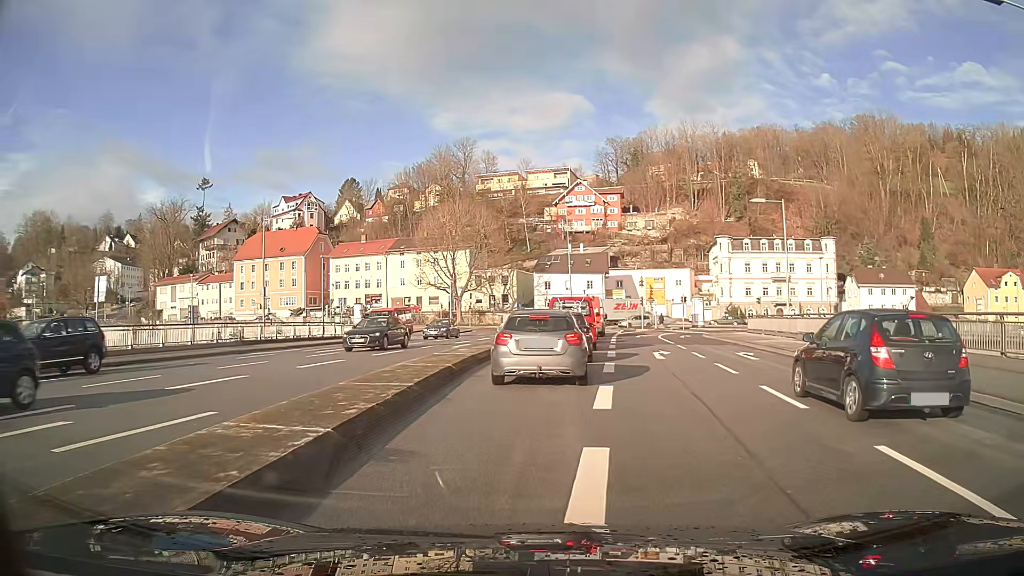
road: primary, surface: asphalt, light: Day
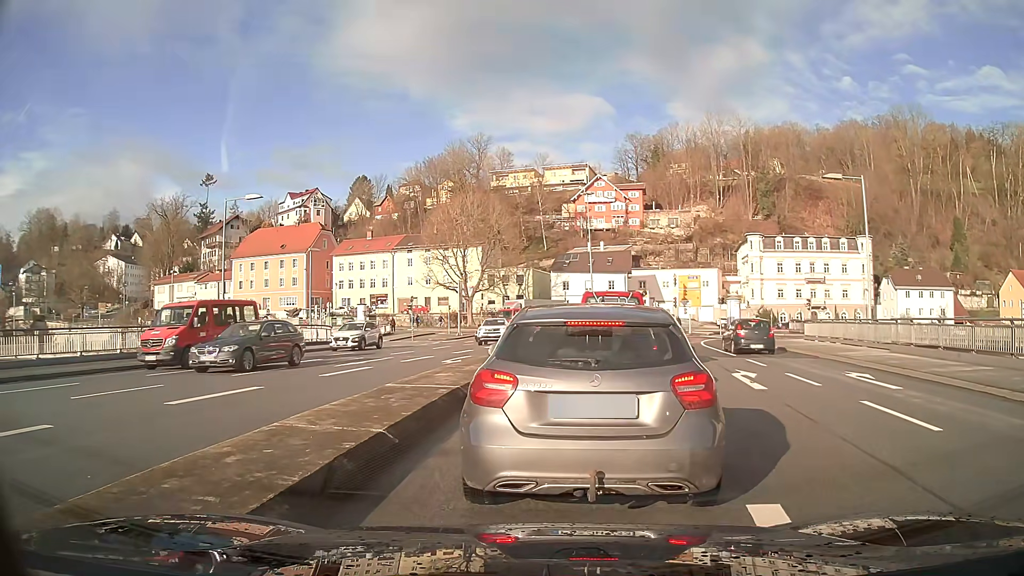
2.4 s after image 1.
(-0.1, +7.5) m; -1°
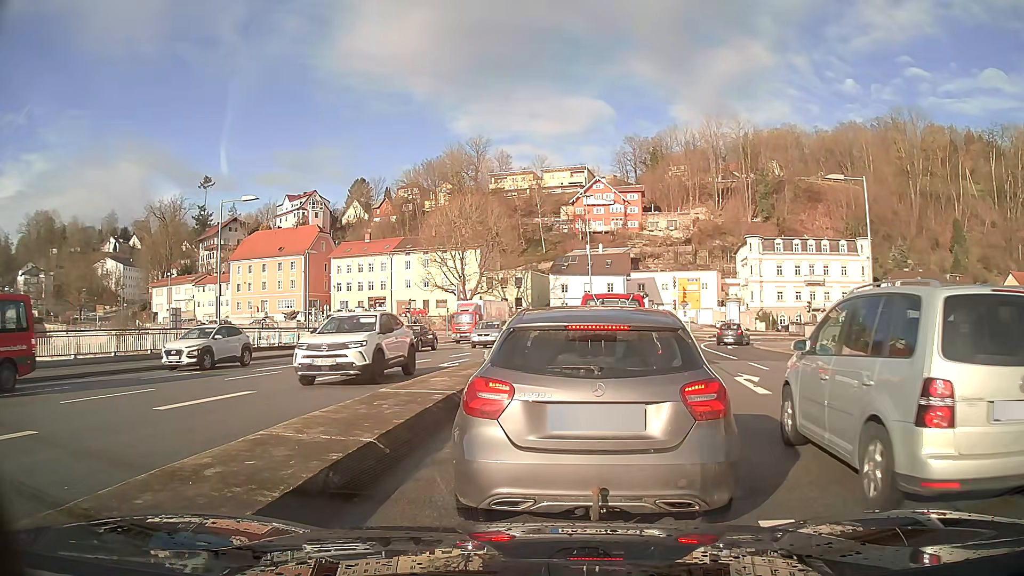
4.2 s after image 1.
(0.0, +0.4) m; 0°
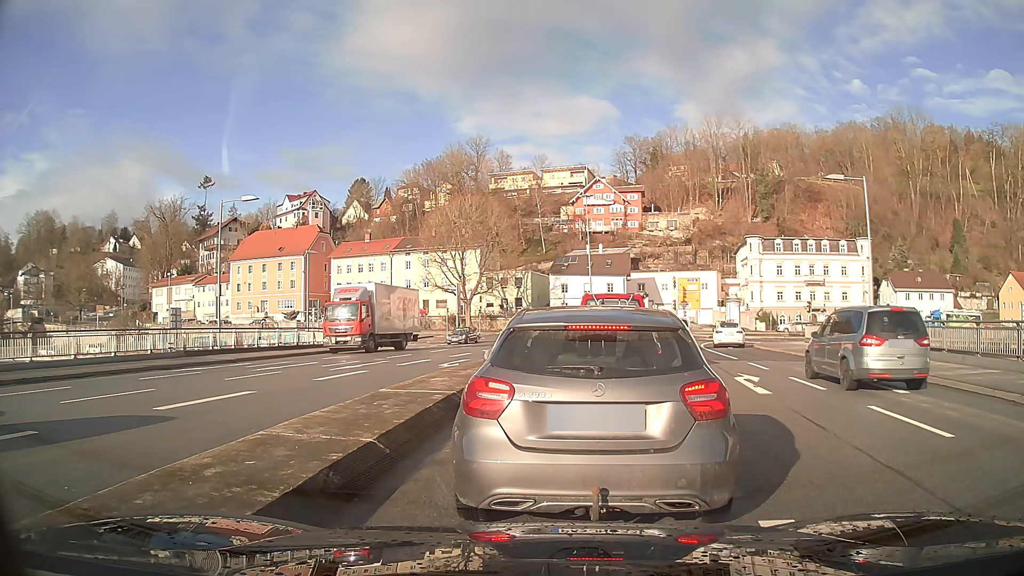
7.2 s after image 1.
(0.0, 0.0) m; 0°
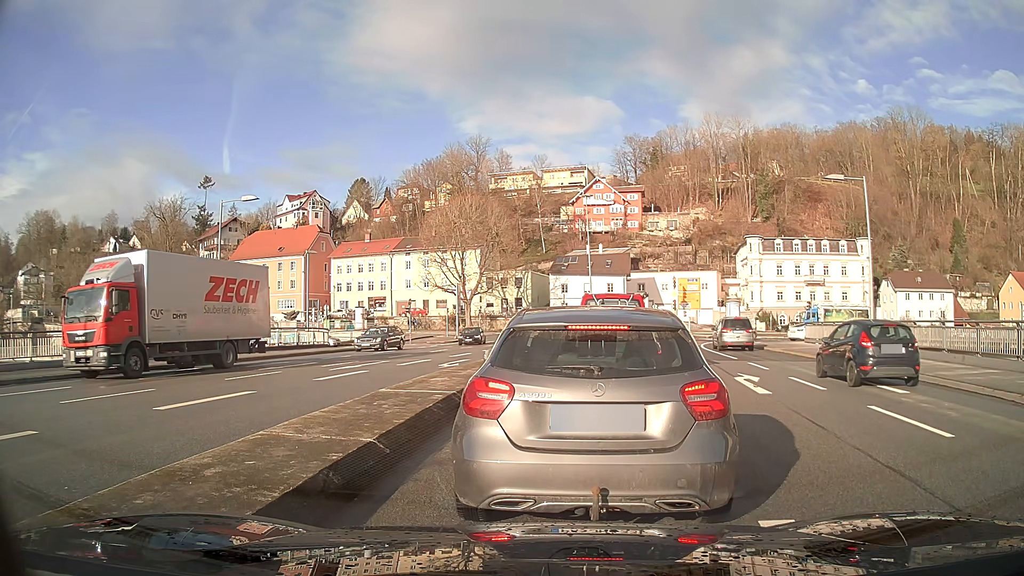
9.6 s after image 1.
(0.0, 0.0) m; 0°
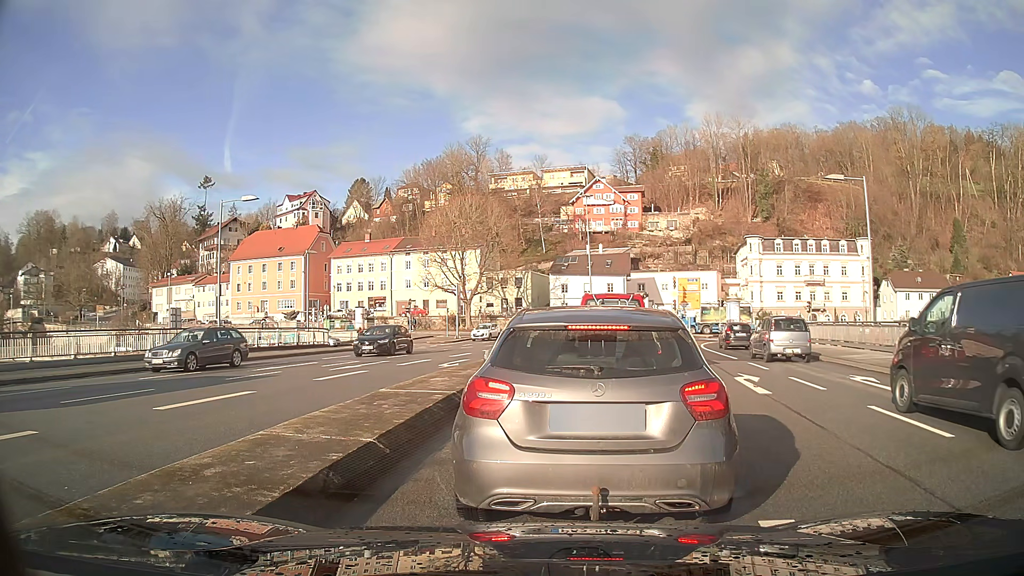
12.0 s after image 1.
(0.0, 0.0) m; 0°
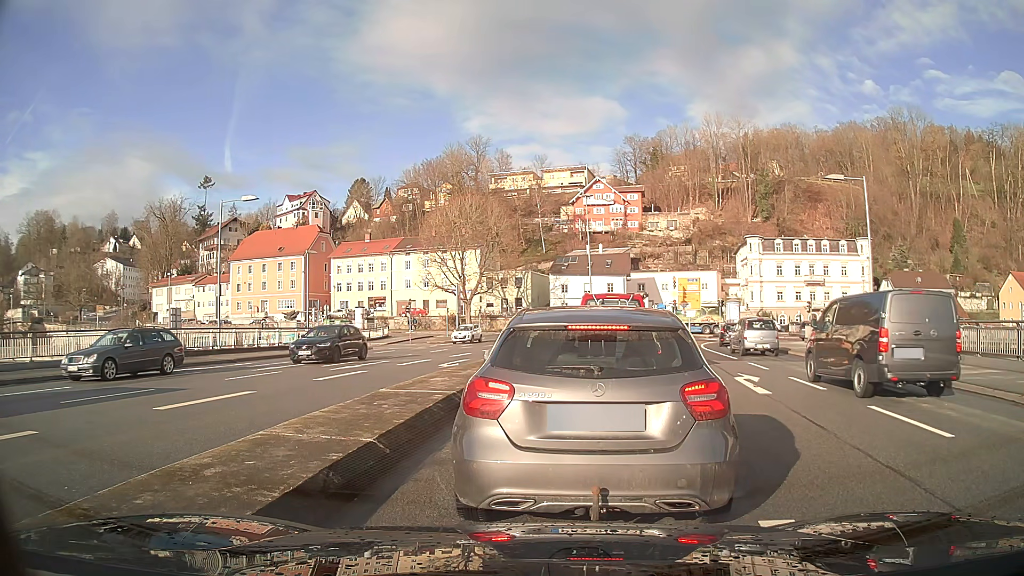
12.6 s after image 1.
(0.0, 0.0) m; 0°
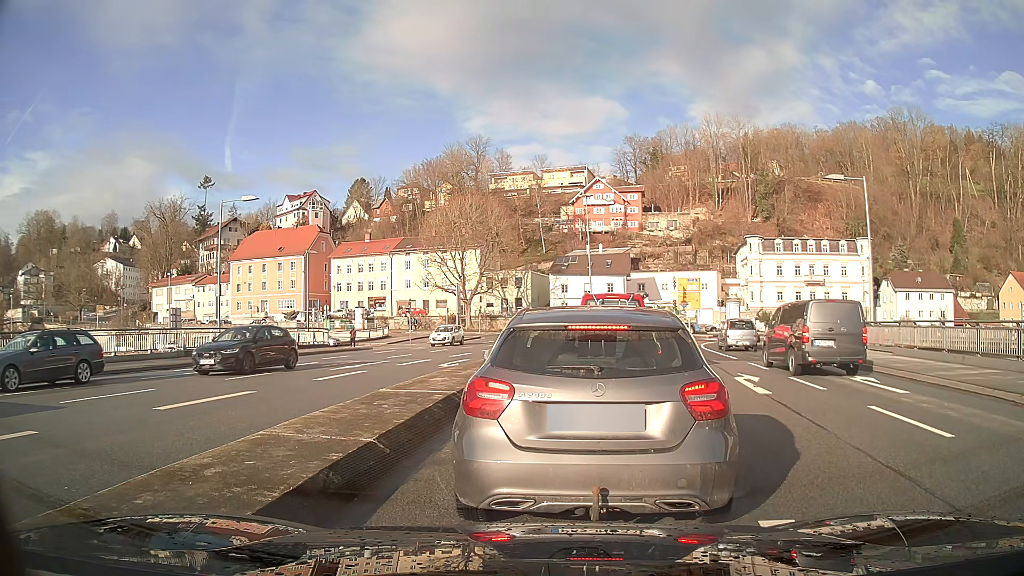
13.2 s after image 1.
(0.0, 0.0) m; 0°
